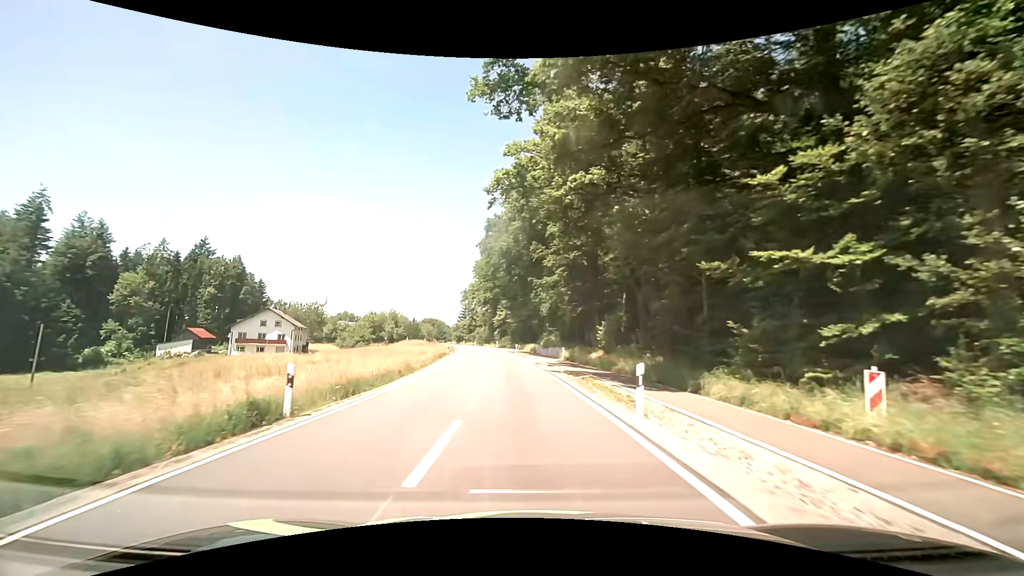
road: tertiary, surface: asphalt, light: Day
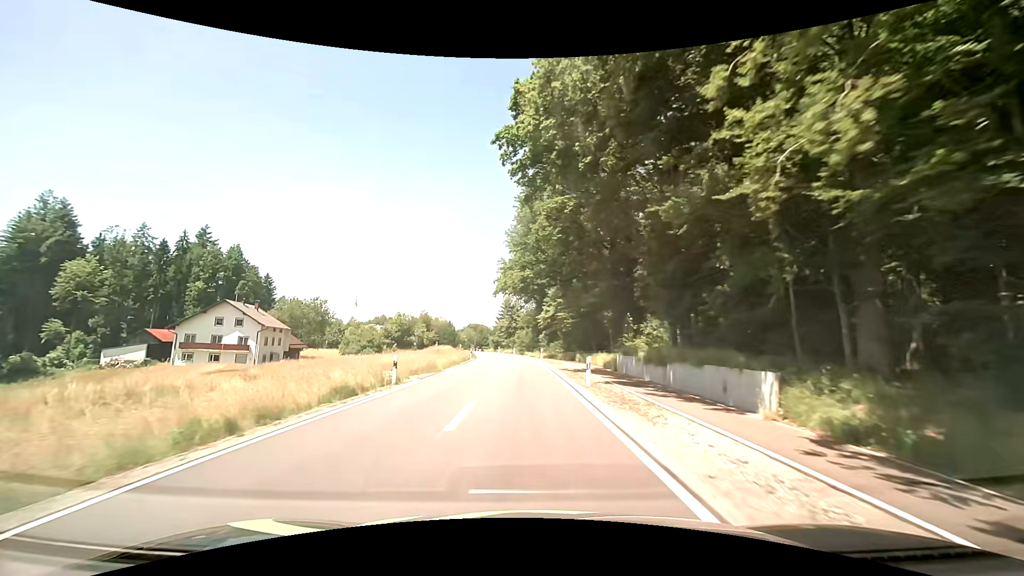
(-1.5, +33.0) m; -5°
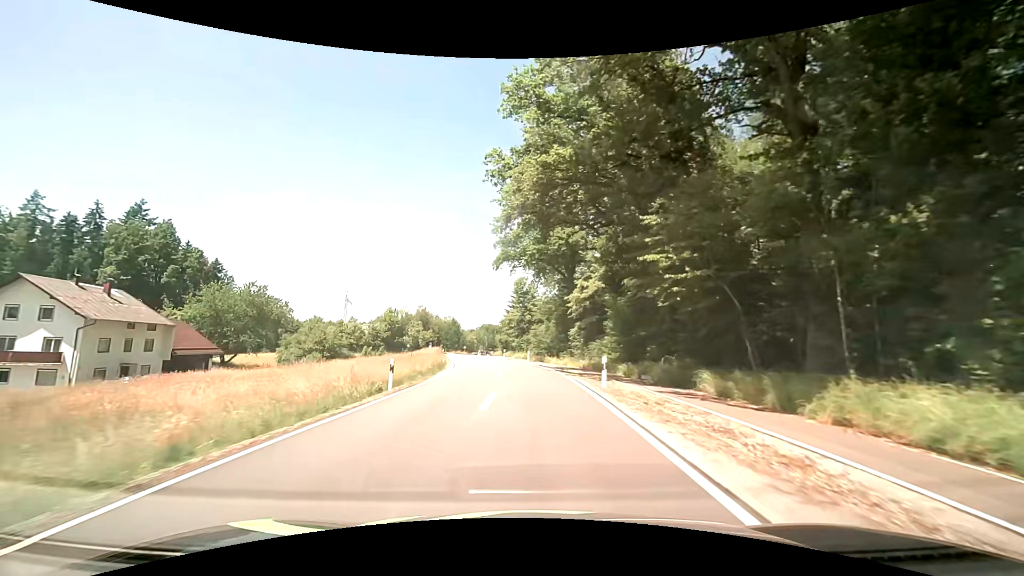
(-0.9, +33.7) m; -2°
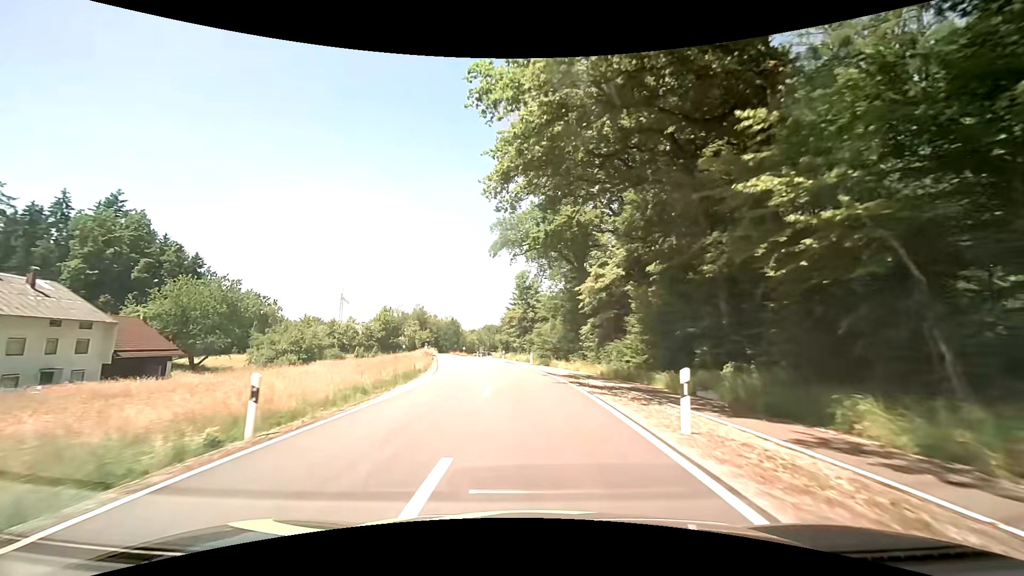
(-0.1, +8.5) m; -1°
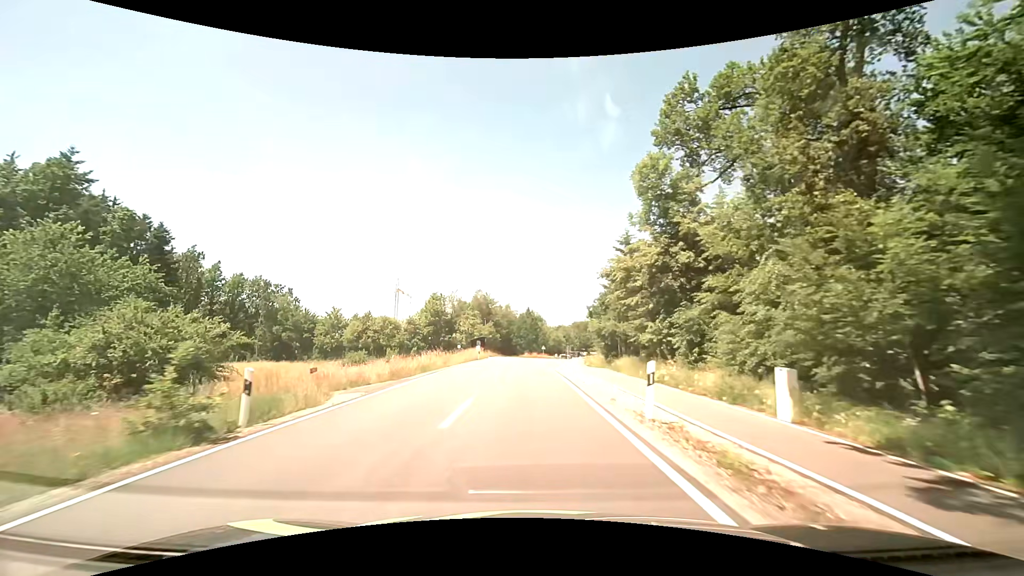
(-3.1, +42.1) m; -10°
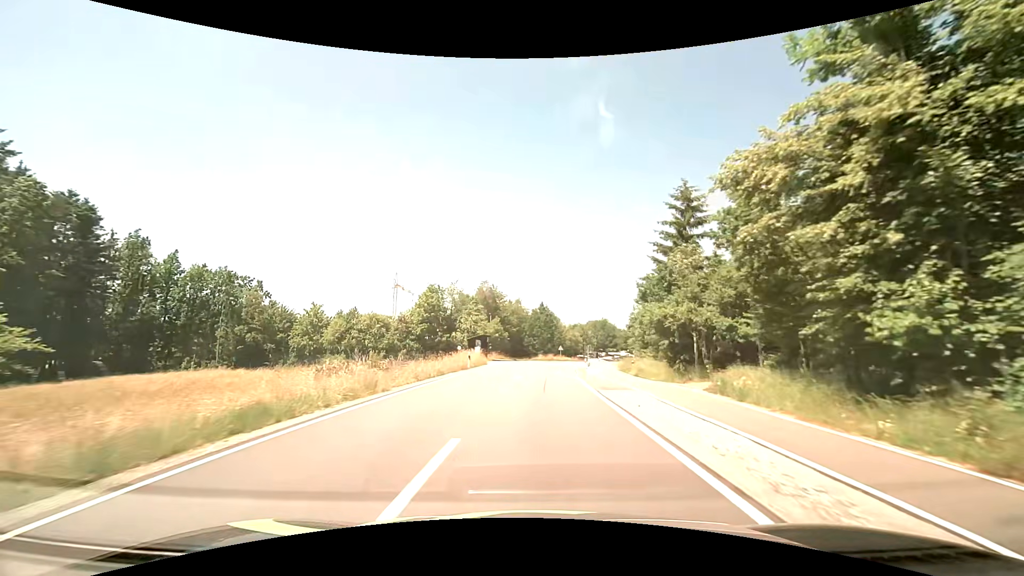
(-0.5, +17.0) m; -2°
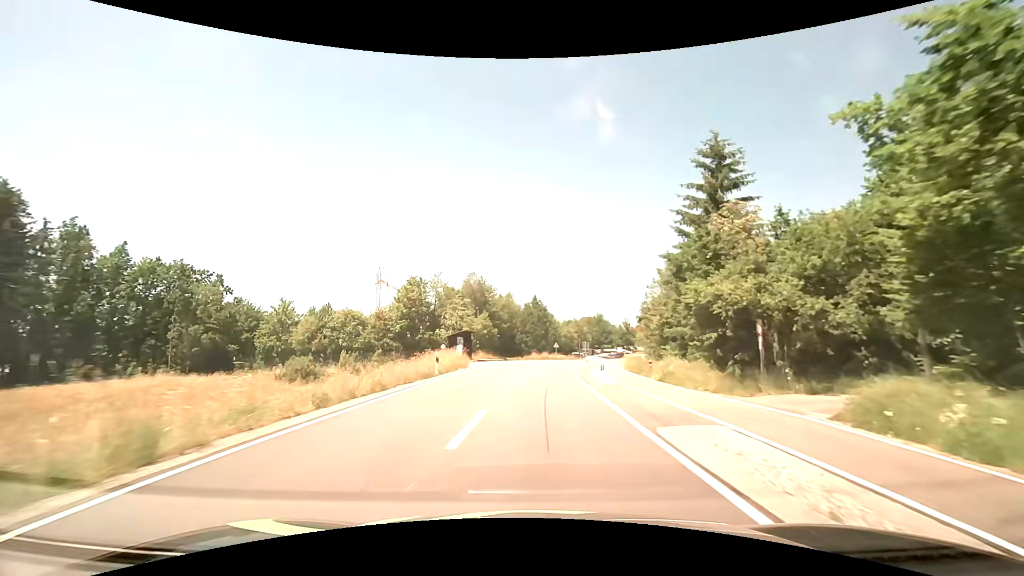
(0.0, +8.5) m; +1°
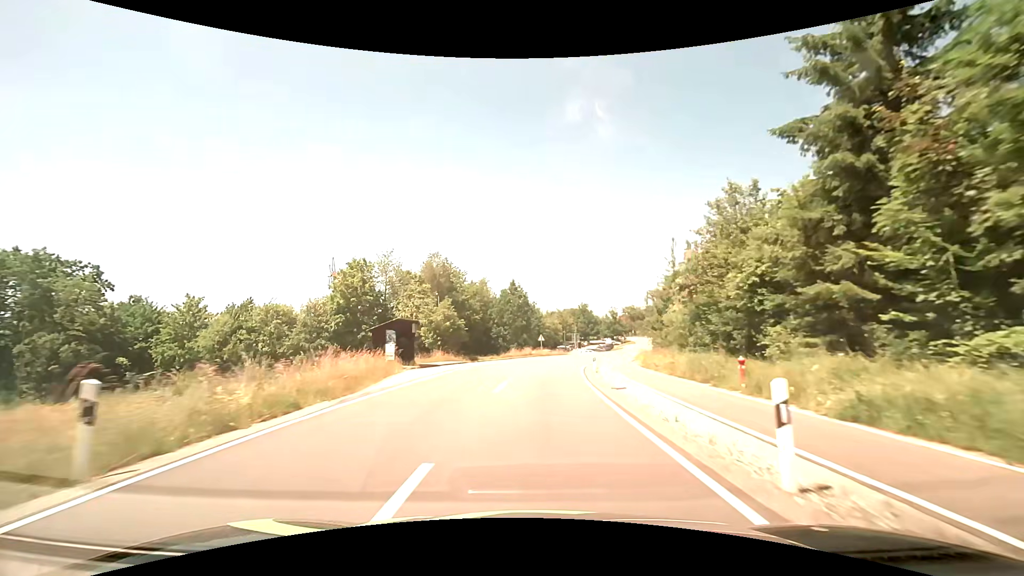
(+0.3, +17.1) m; +2°
(0, +10) (0, +20) (+1, +30) (+2, +40) (+4, +50) (+6, +59) (+9, +69) (+12, +79) (+15, +88) (+18, +98) m
